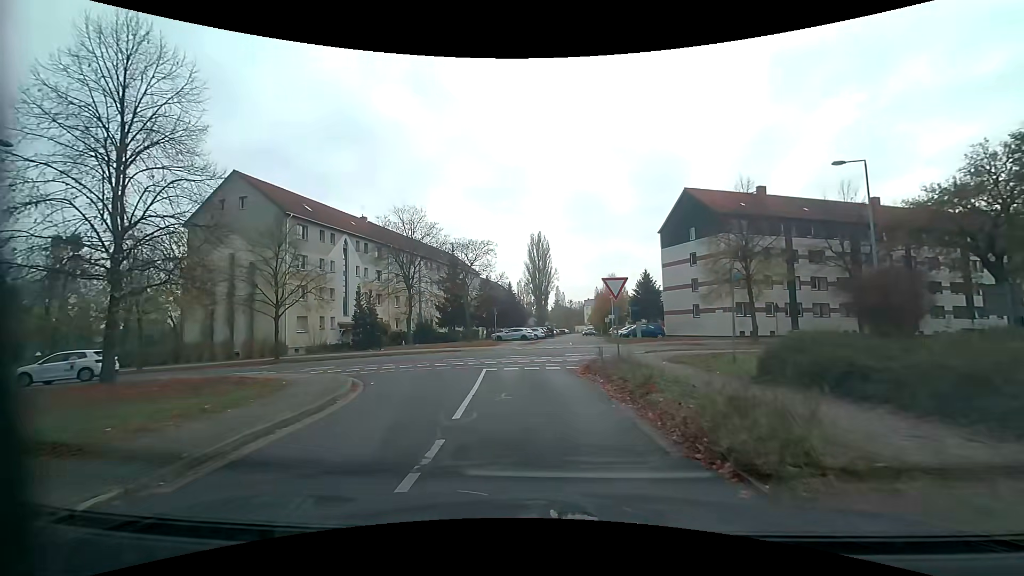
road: residential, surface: asphalt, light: Day
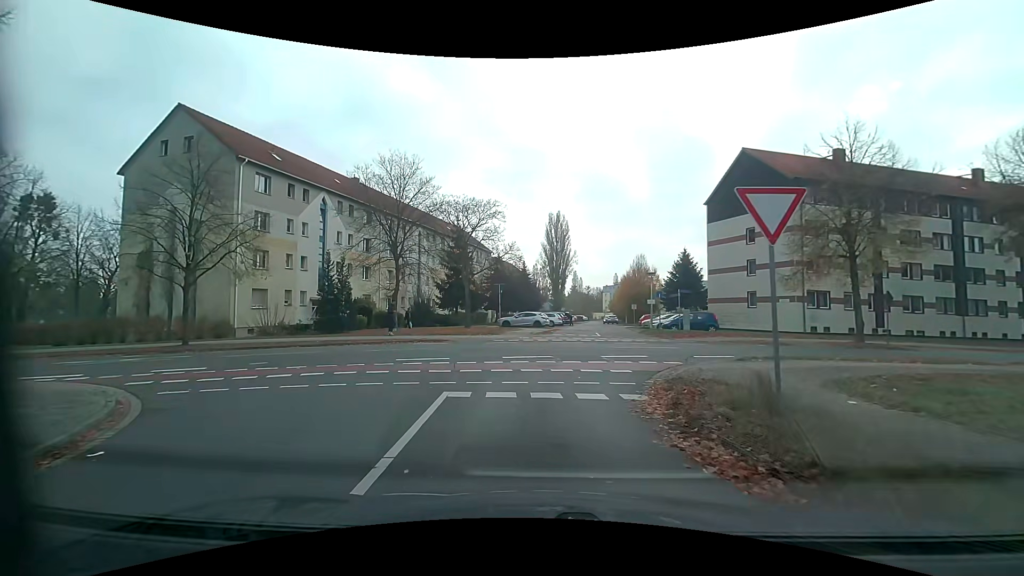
(-0.2, +9.7) m; -3°
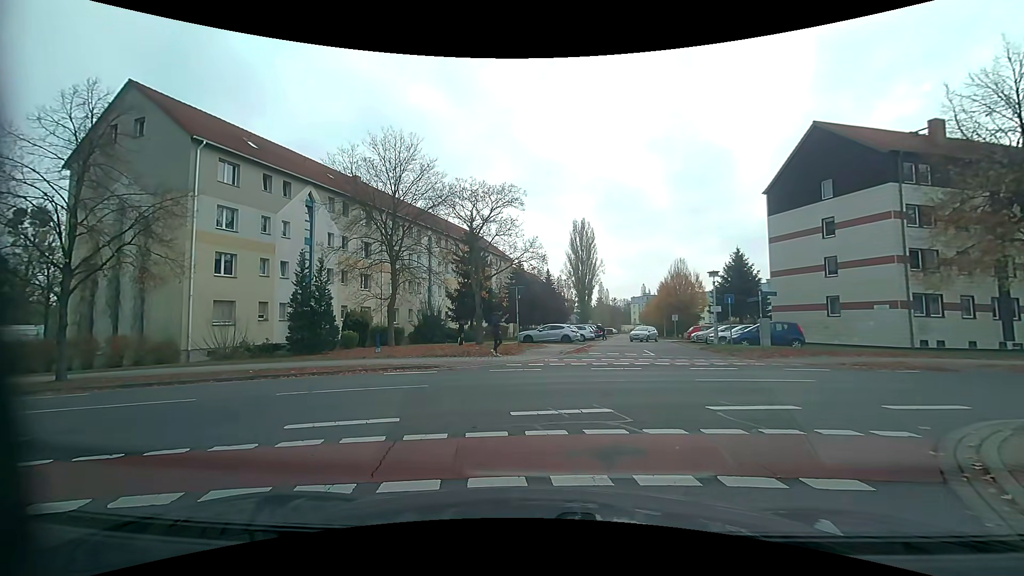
(-0.1, +6.8) m; -3°
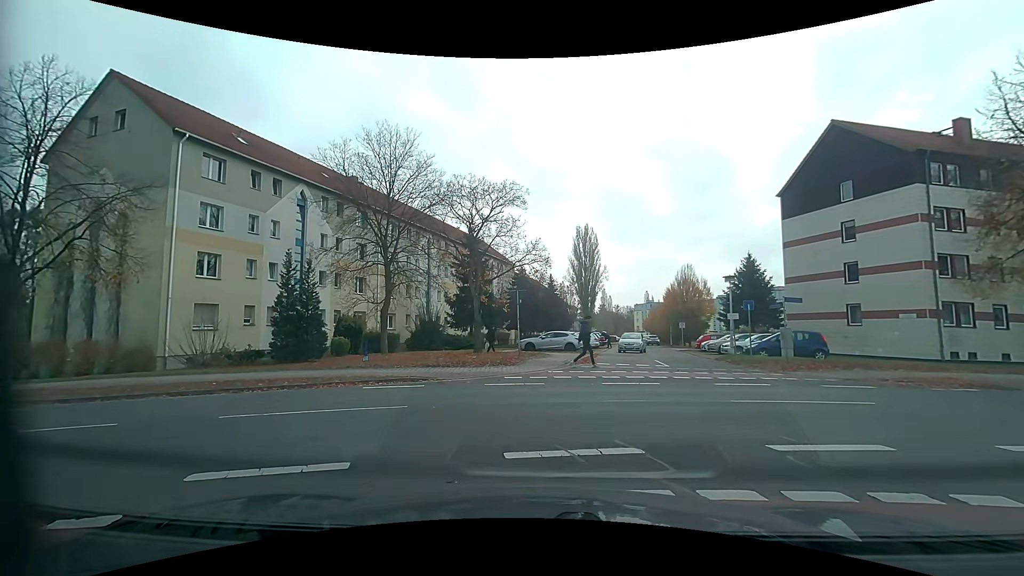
(0.0, +2.1) m; -2°
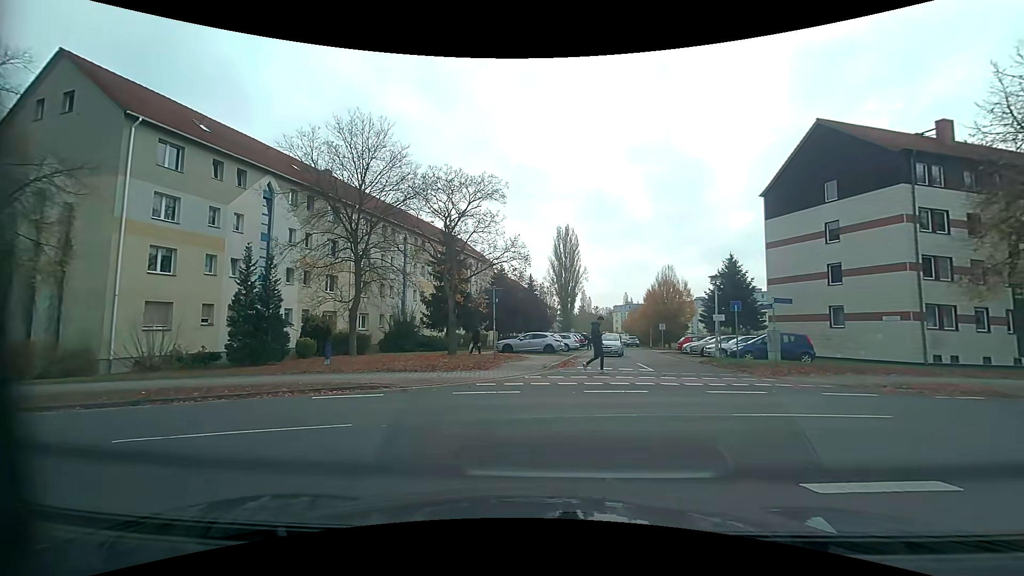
(+0.1, +1.5) m; +2°
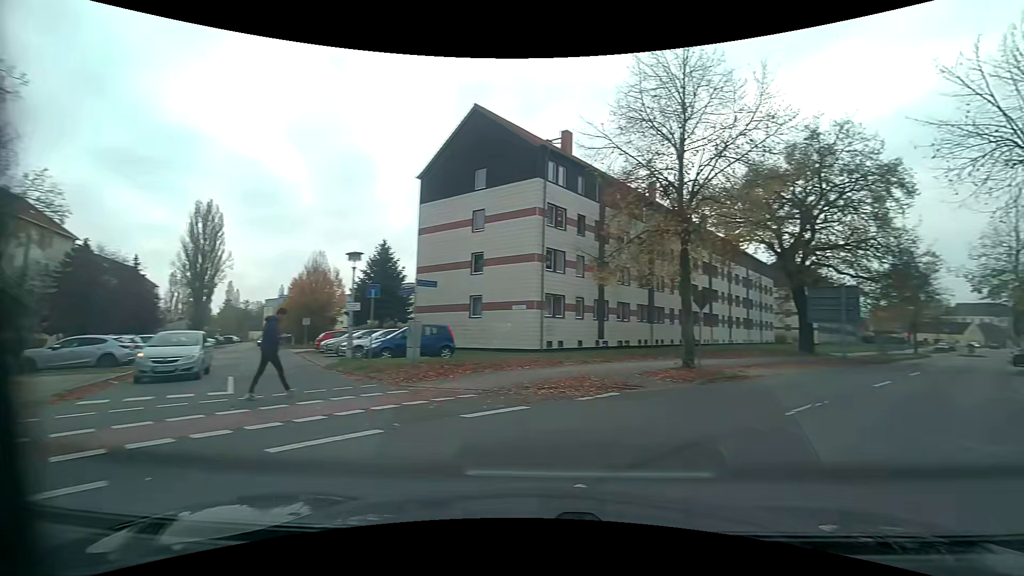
(+2.1, +6.6) m; +38°
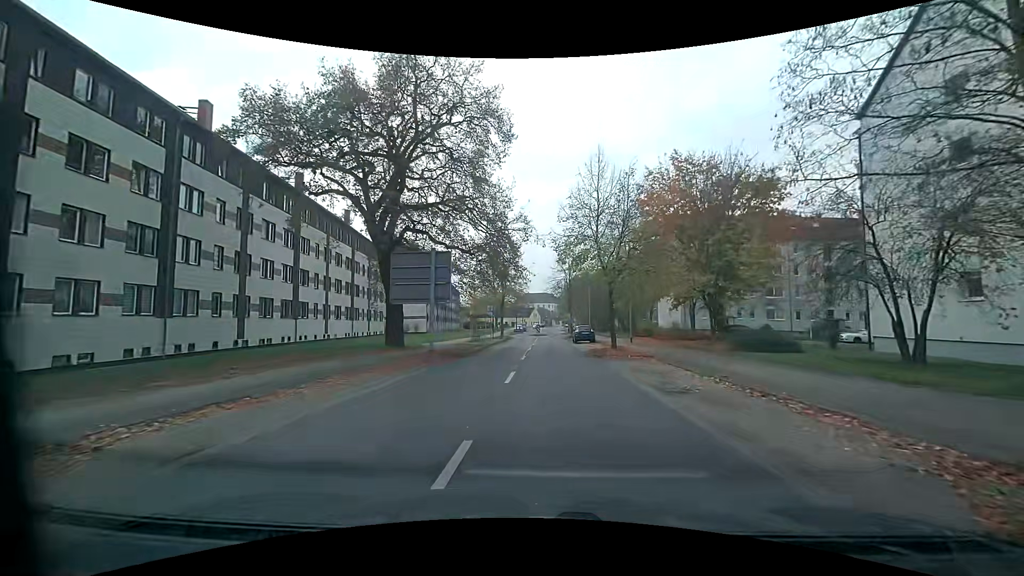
(+8.4, +13.9) m; +42°
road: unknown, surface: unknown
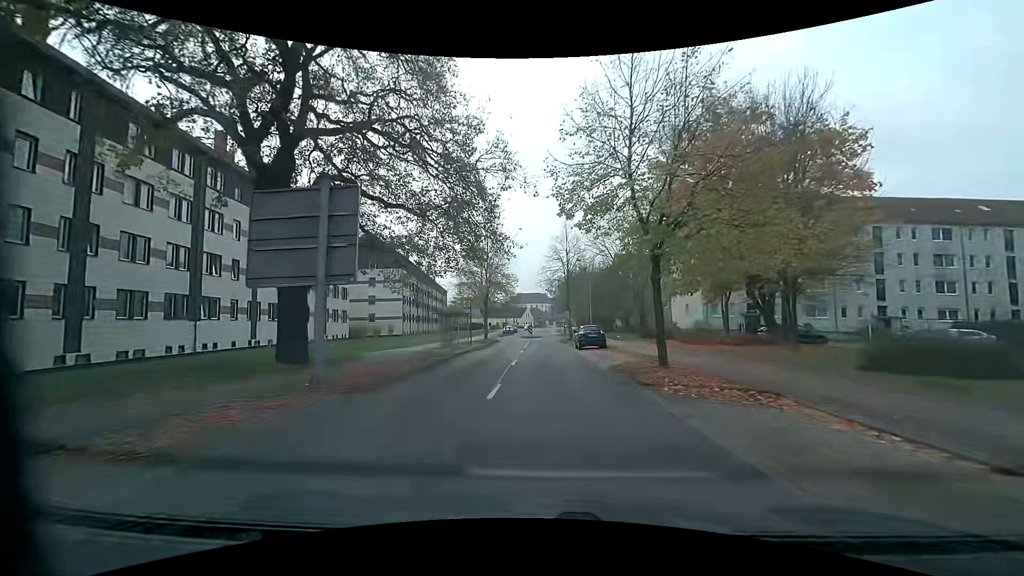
(+0.2, +11.8) m; +1°
